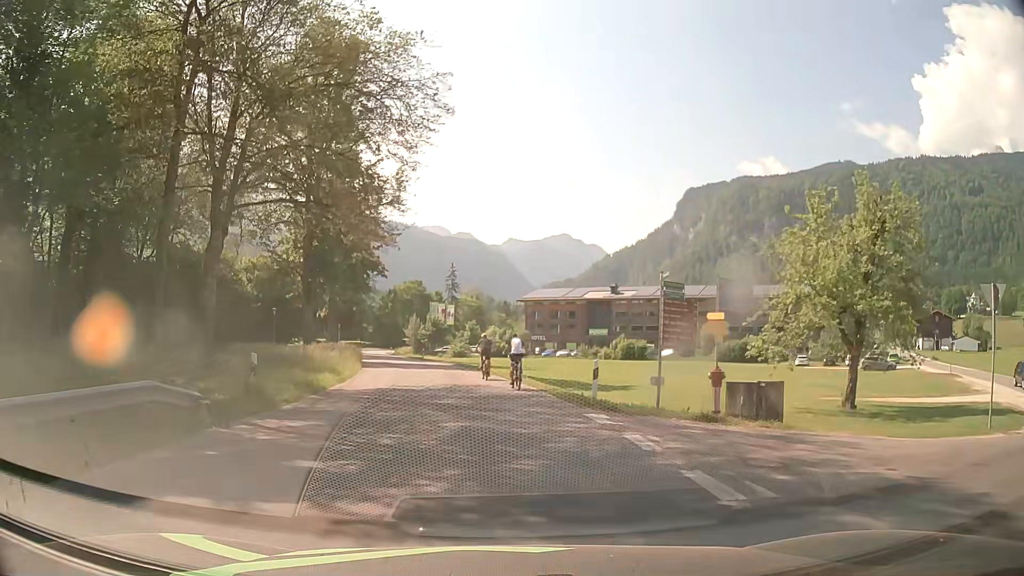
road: tertiary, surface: asphalt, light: Day
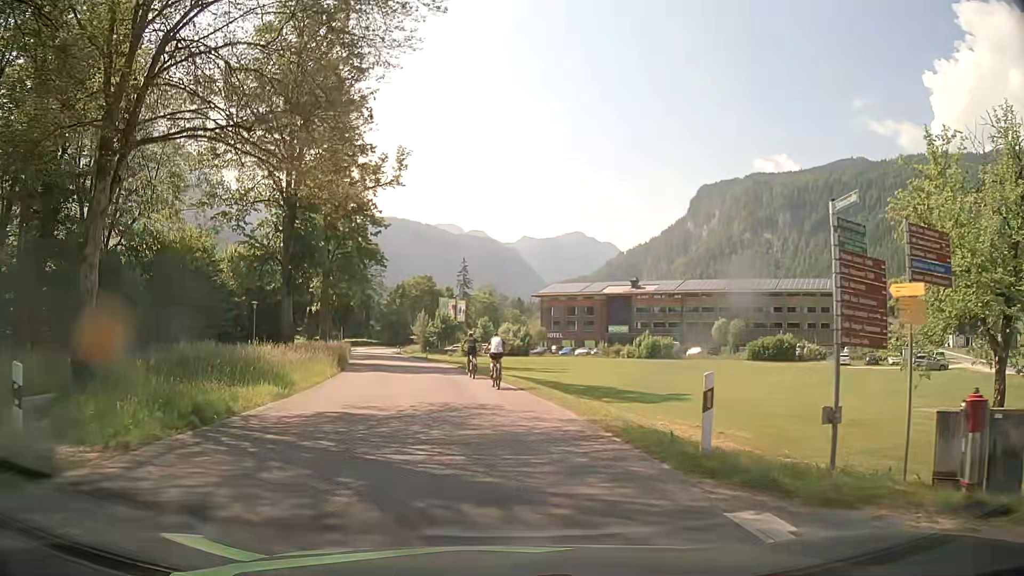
(0.0, +8.0) m; -1°
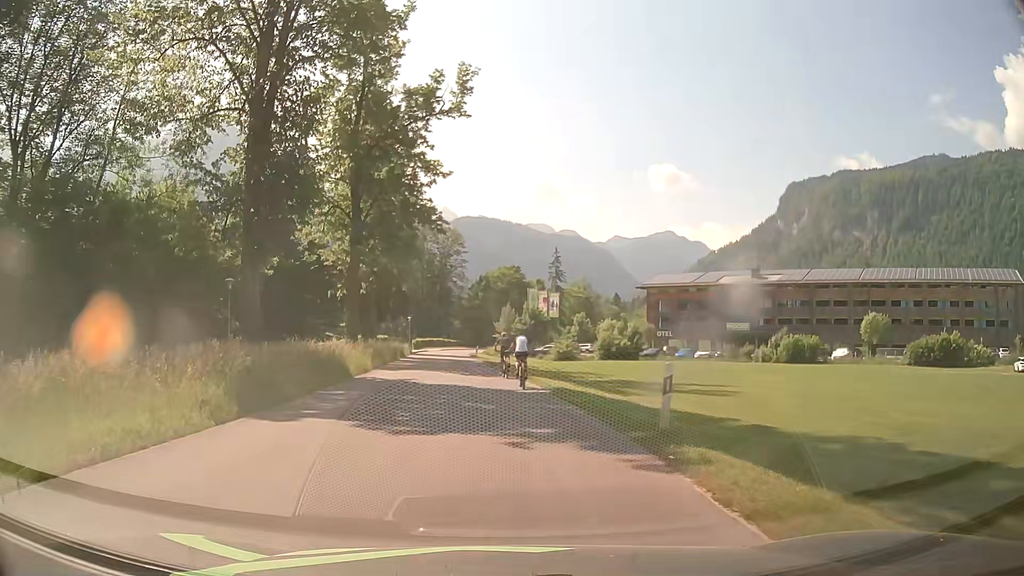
(-1.0, +19.9) m; -7°
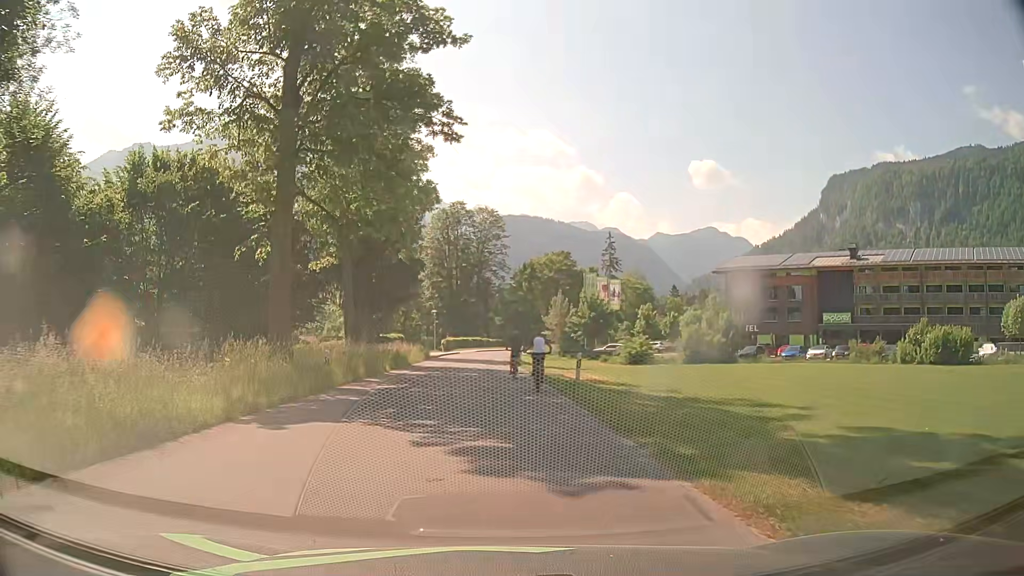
(-0.9, +20.8) m; -4°
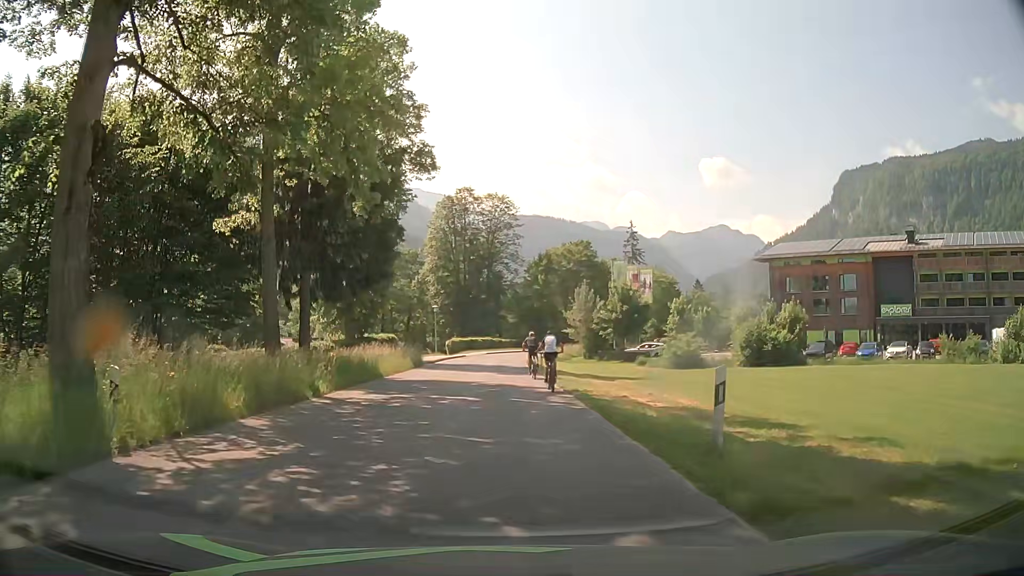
(-0.1, +12.3) m; -1°
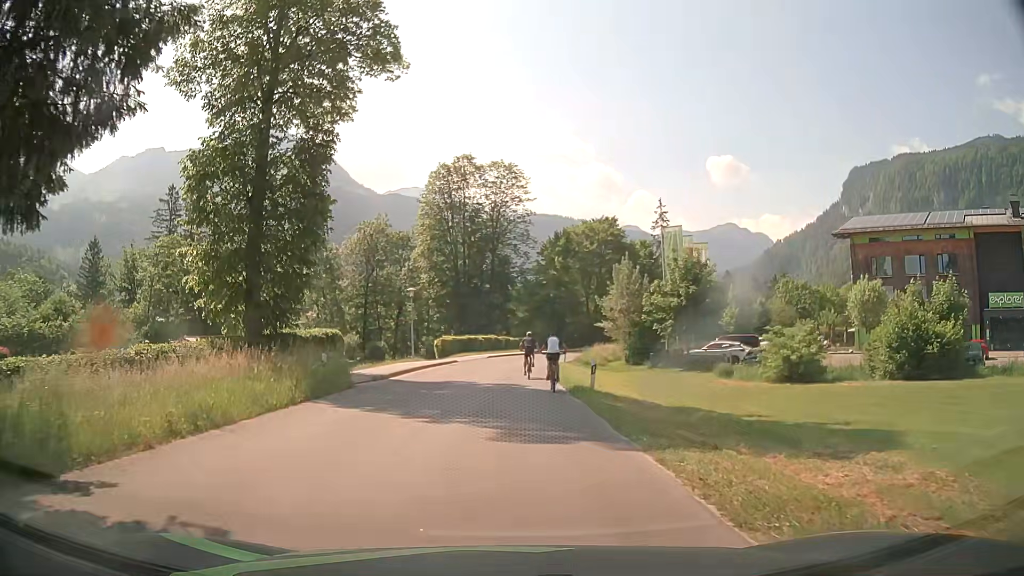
(0.0, +19.8) m; +1°
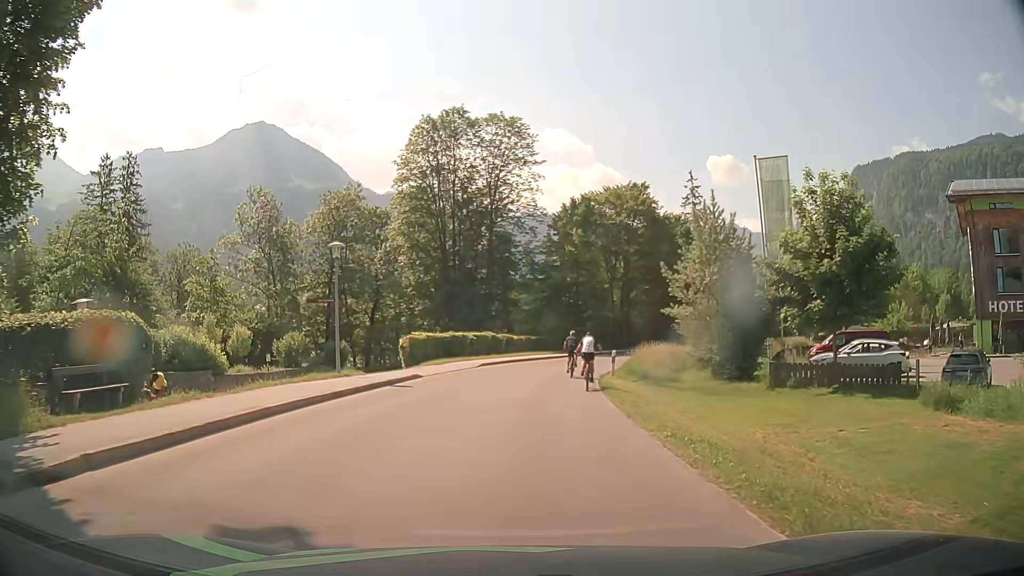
(-0.5, +19.7) m; -1°
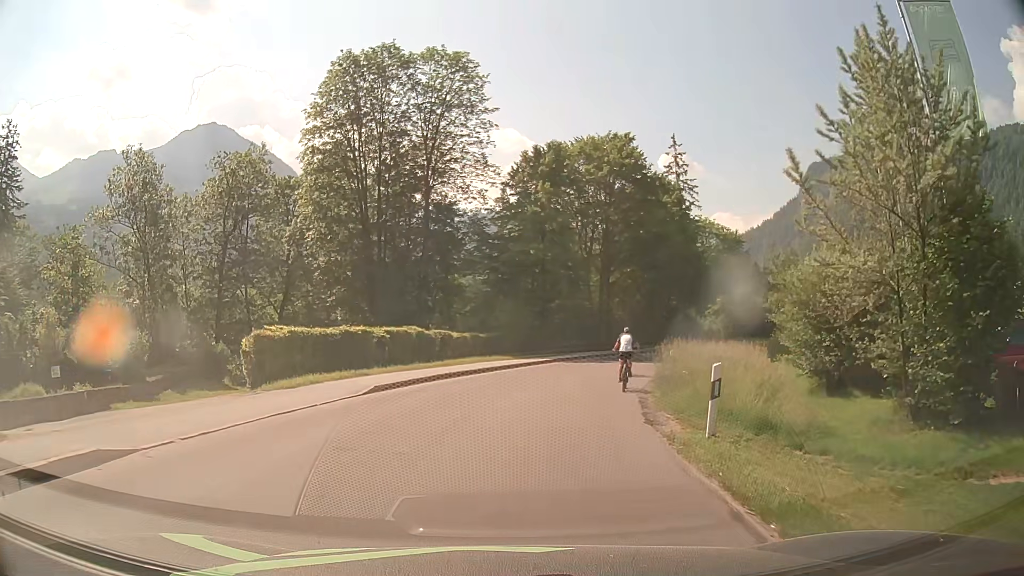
(+0.5, +17.3) m; +4°
